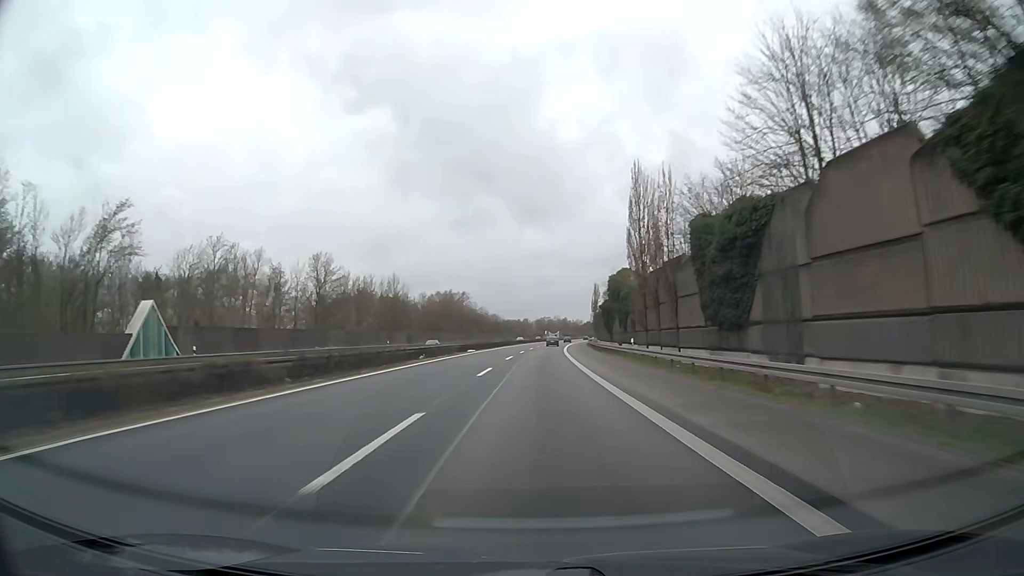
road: motorway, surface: asphalt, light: Day
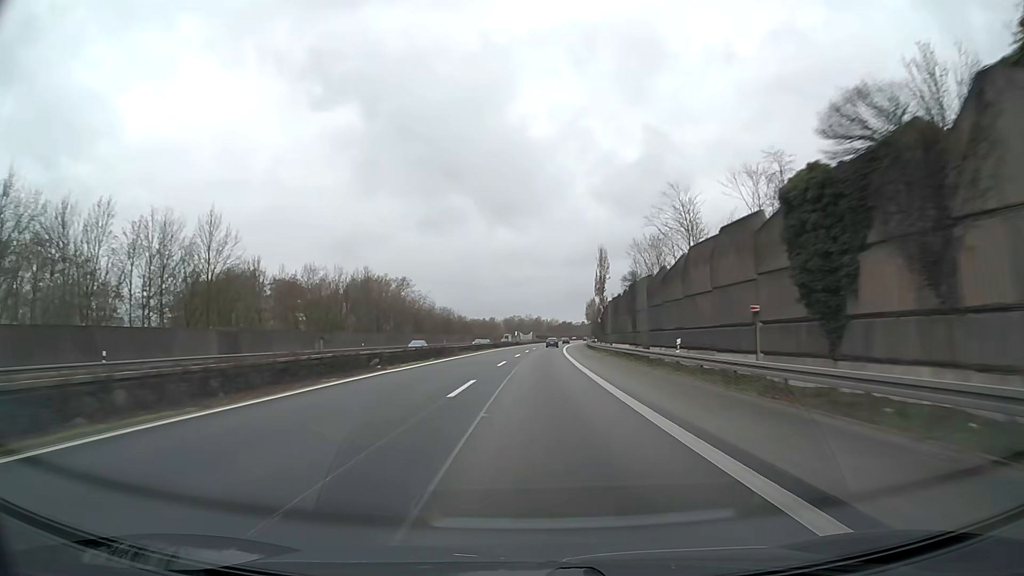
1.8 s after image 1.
(+1.2, +61.9) m; +2°
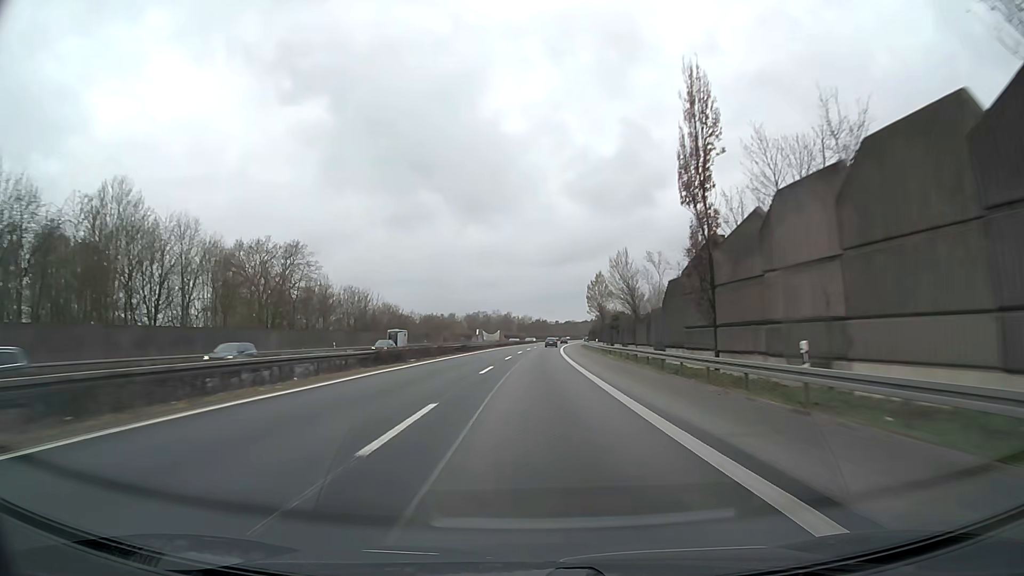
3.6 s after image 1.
(+1.3, +61.8) m; +2°
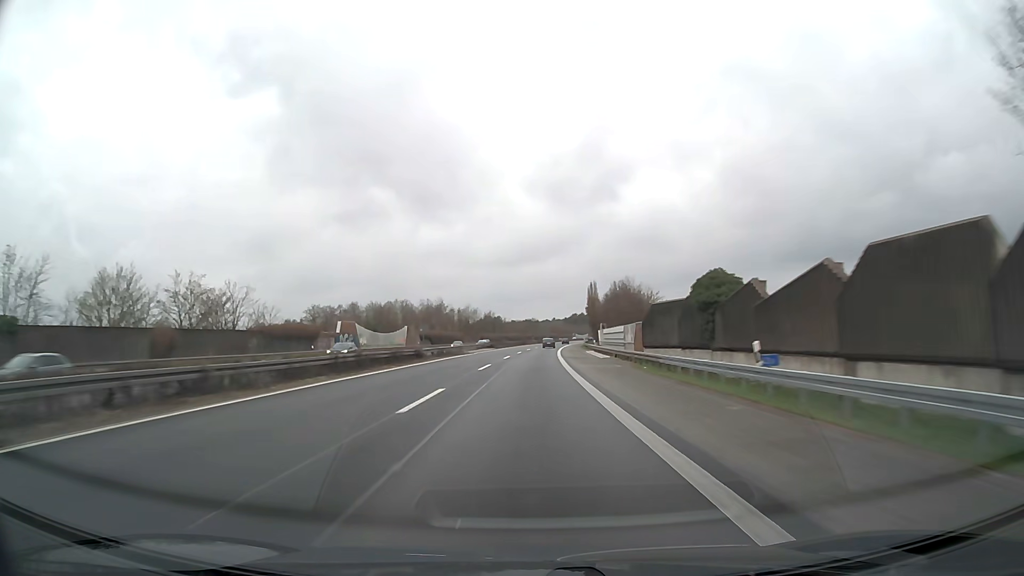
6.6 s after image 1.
(+3.6, +103.0) m; +4°
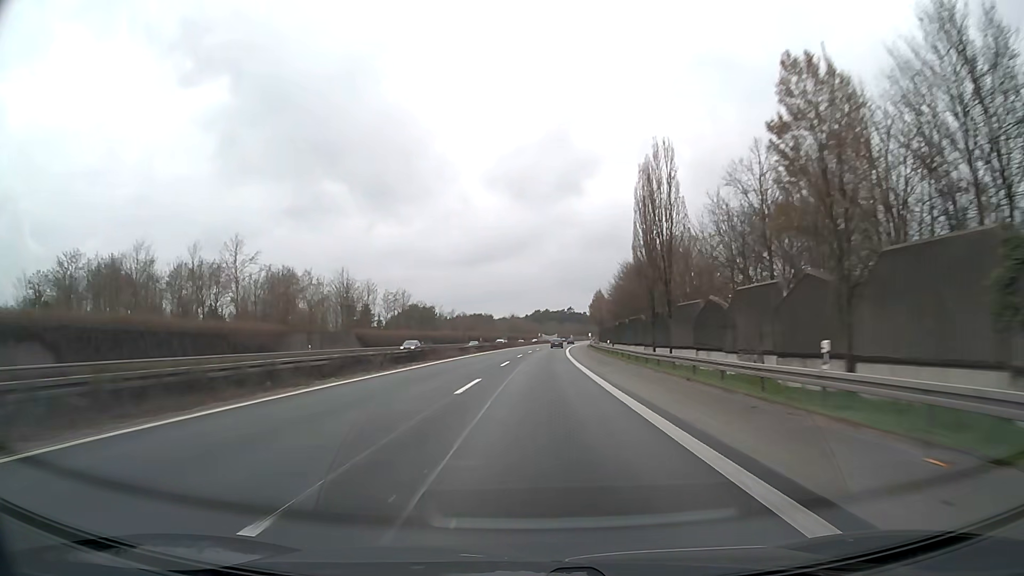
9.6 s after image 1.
(+3.3, +103.1) m; +4°
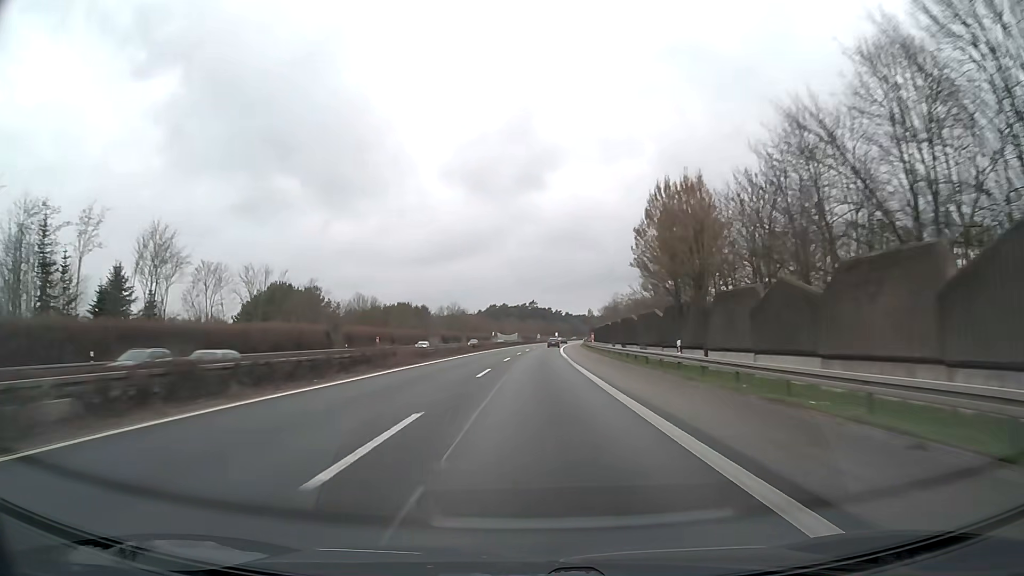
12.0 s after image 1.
(+2.8, +82.4) m; +4°
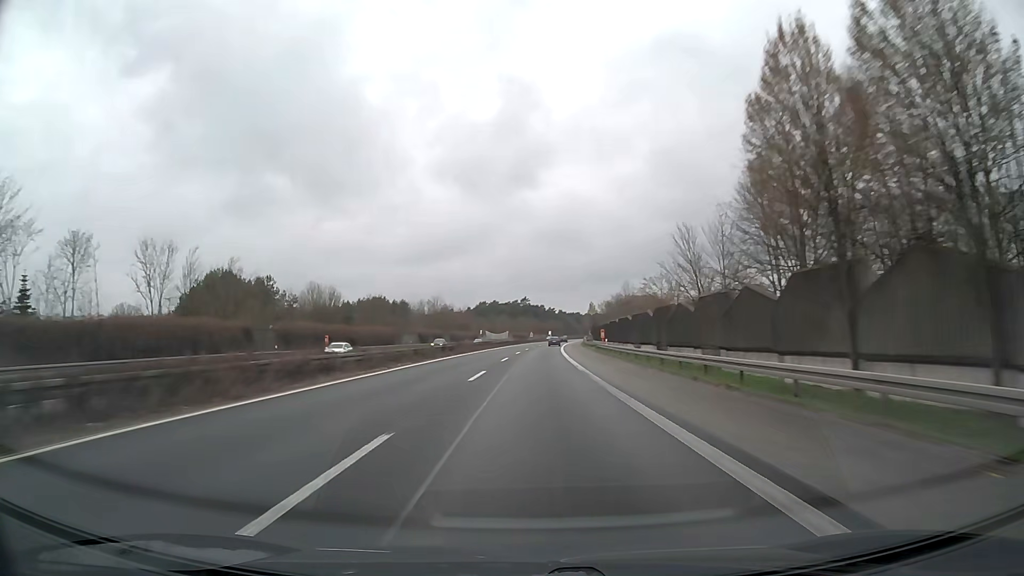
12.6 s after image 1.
(+0.1, +20.6) m; +1°
